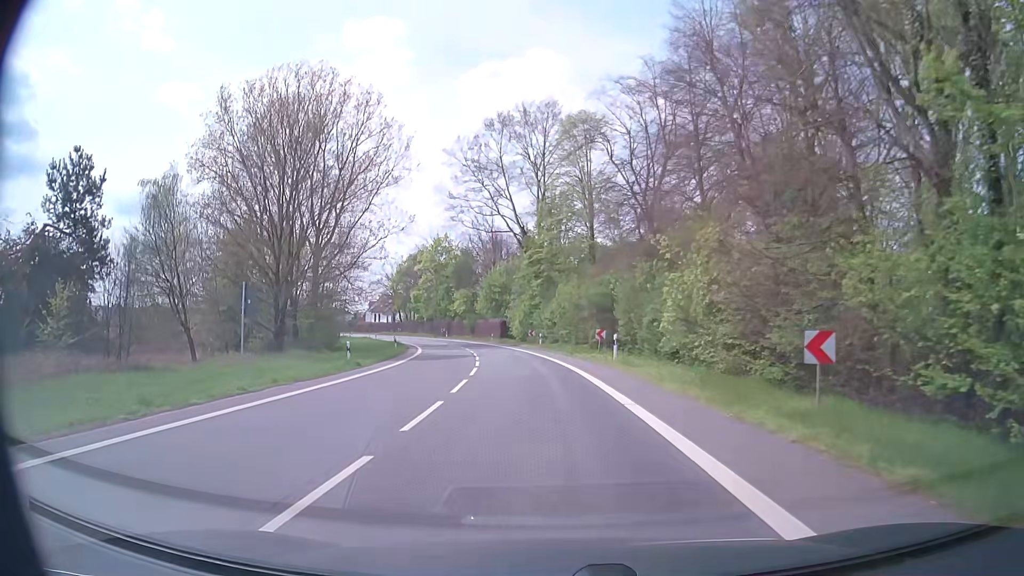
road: secondary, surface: asphalt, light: Day
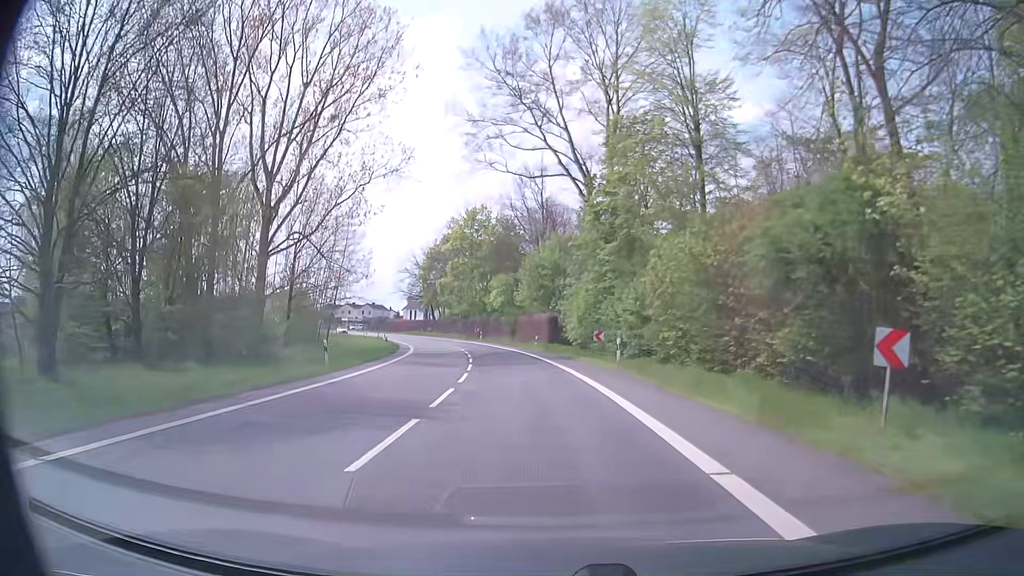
(-1.1, +27.3) m; -5°
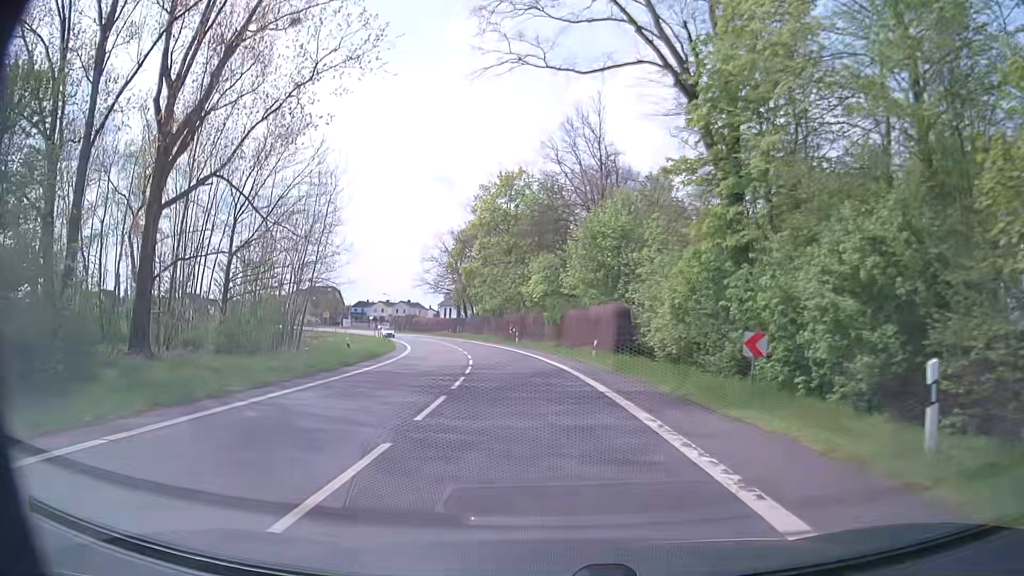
(-0.7, +20.5) m; -4°
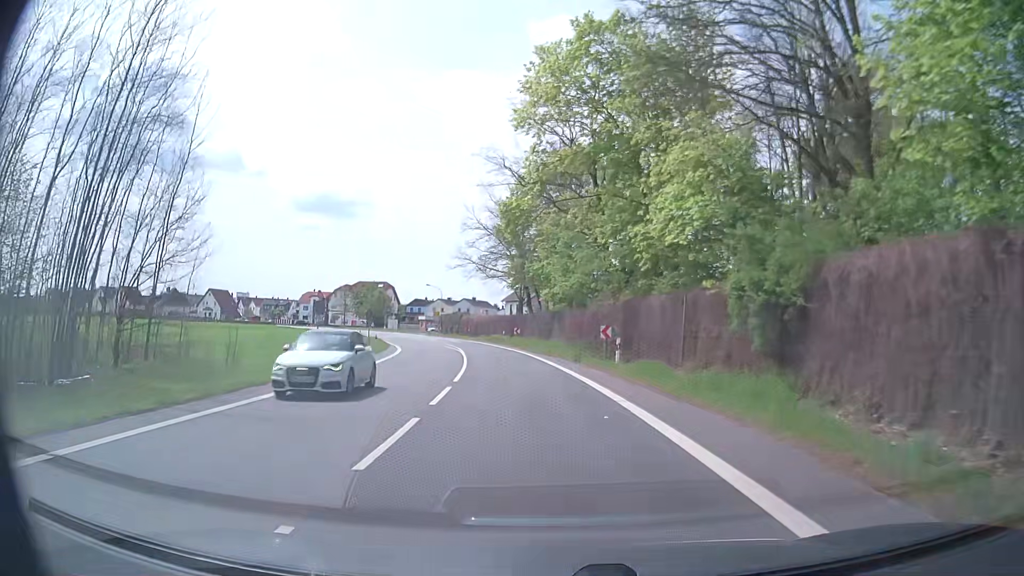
(-2.0, +34.1) m; -8°
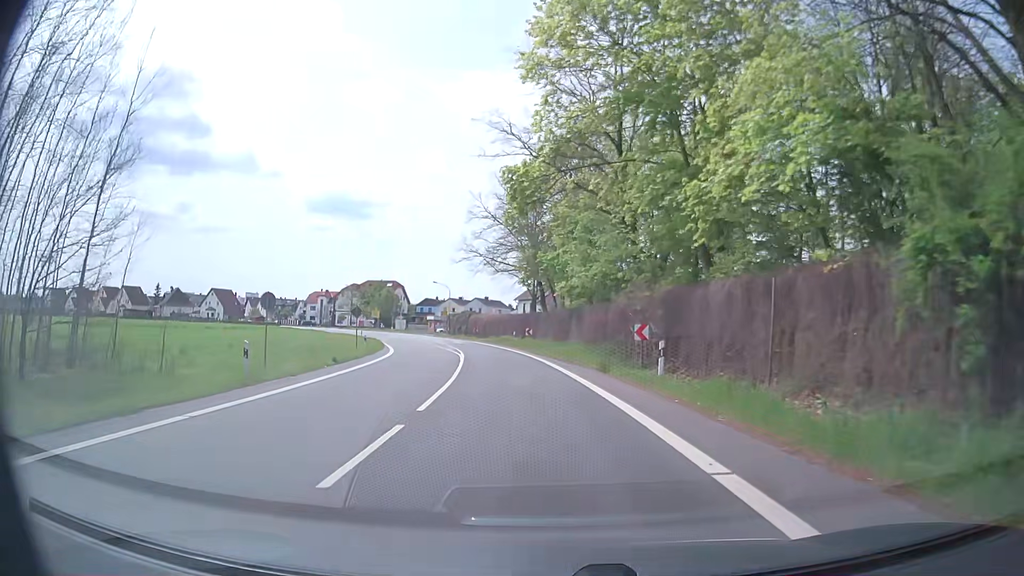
(0.0, +6.9) m; 0°
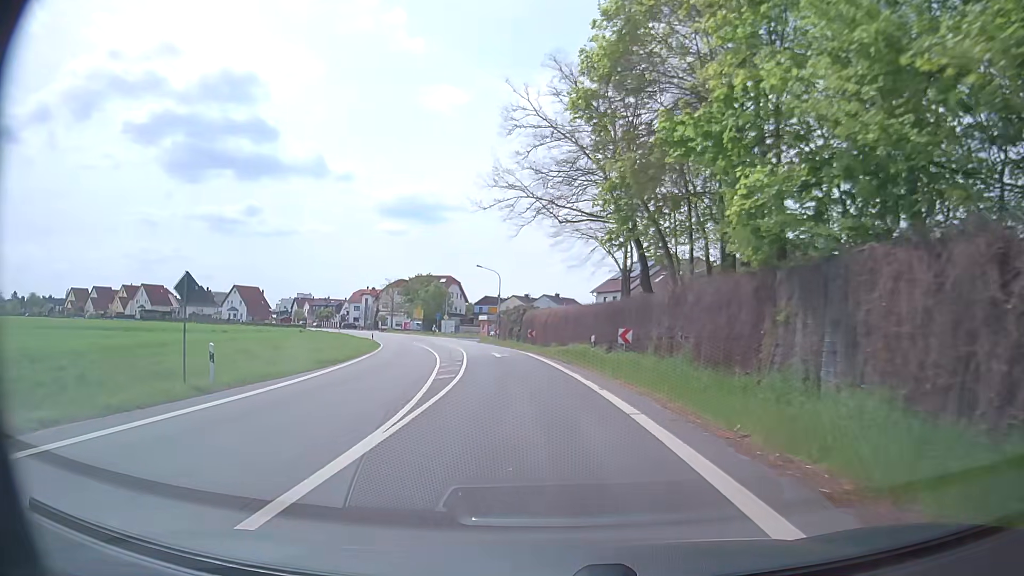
(-1.5, +27.5) m; -6°
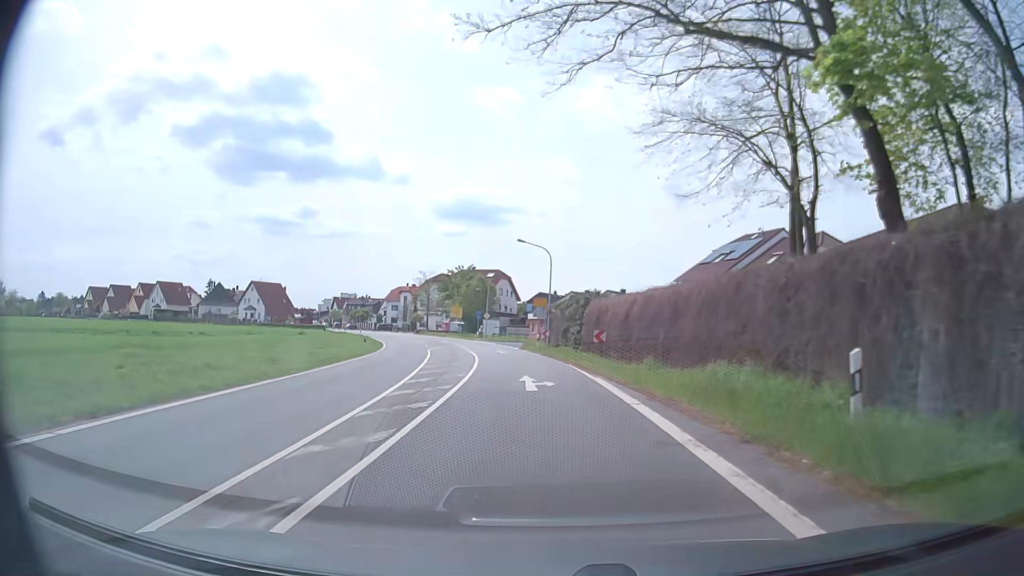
(-1.0, +20.1) m; -6°
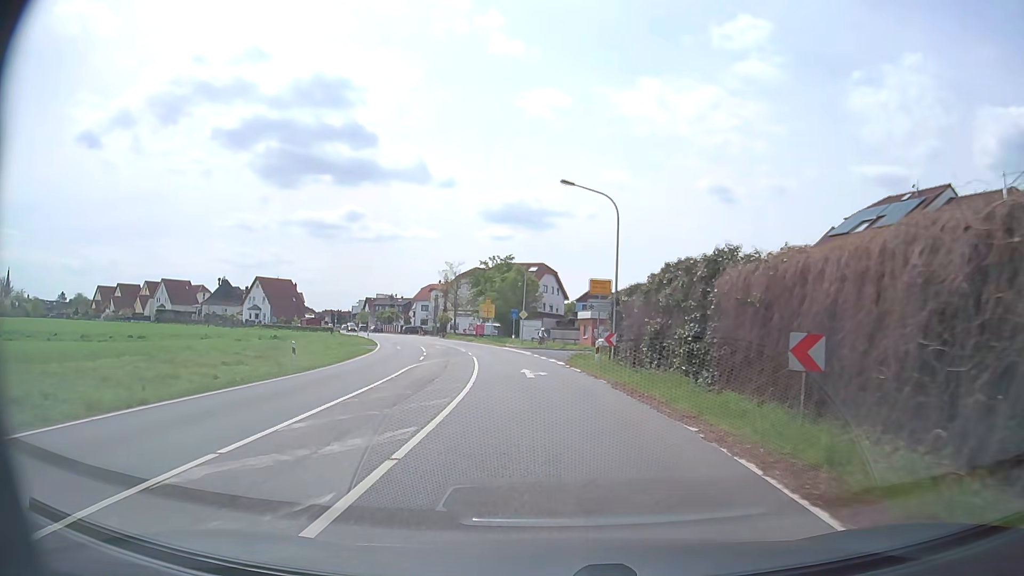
(-0.7, +19.4) m; -4°
